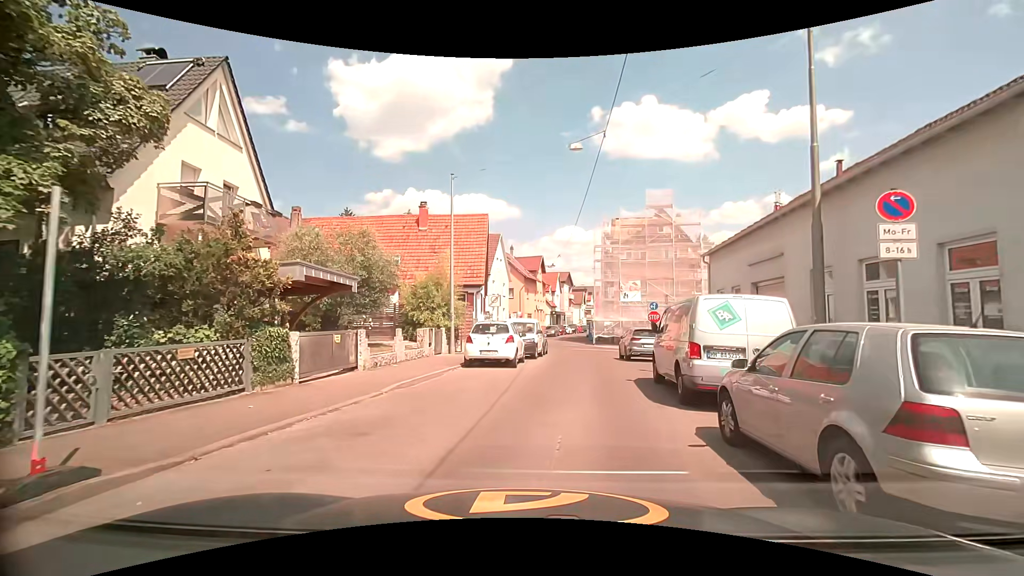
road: tertiary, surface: asphalt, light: Day
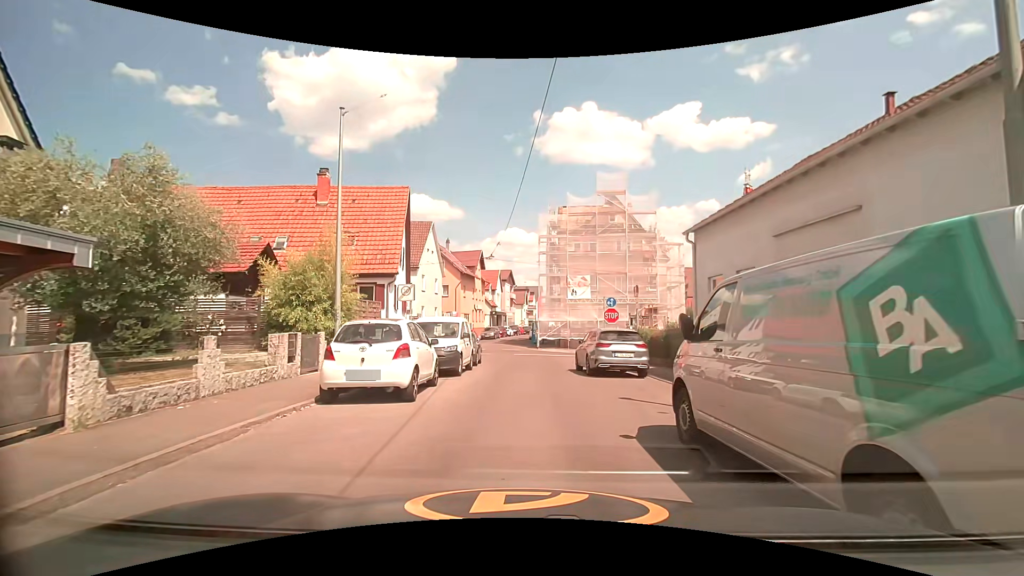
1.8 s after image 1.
(+0.4, +6.8) m; +7°
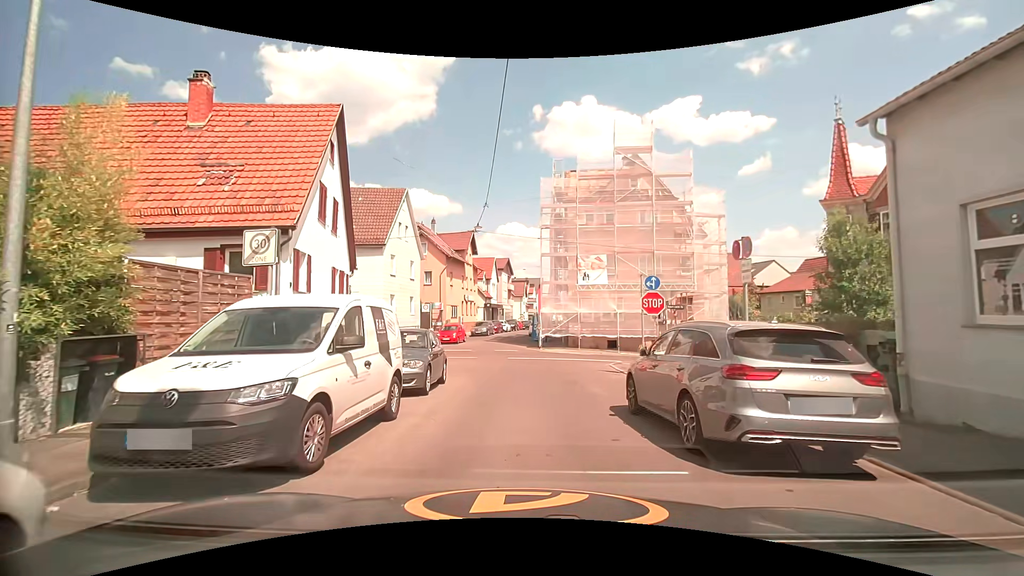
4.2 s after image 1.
(+0.1, +9.8) m; +1°
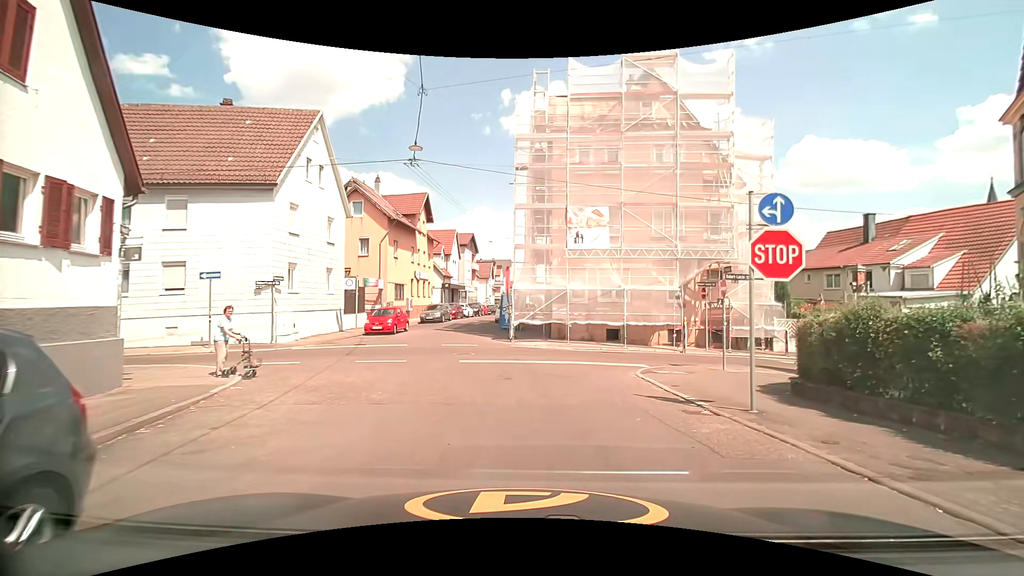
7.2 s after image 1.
(-0.4, +10.8) m; +2°
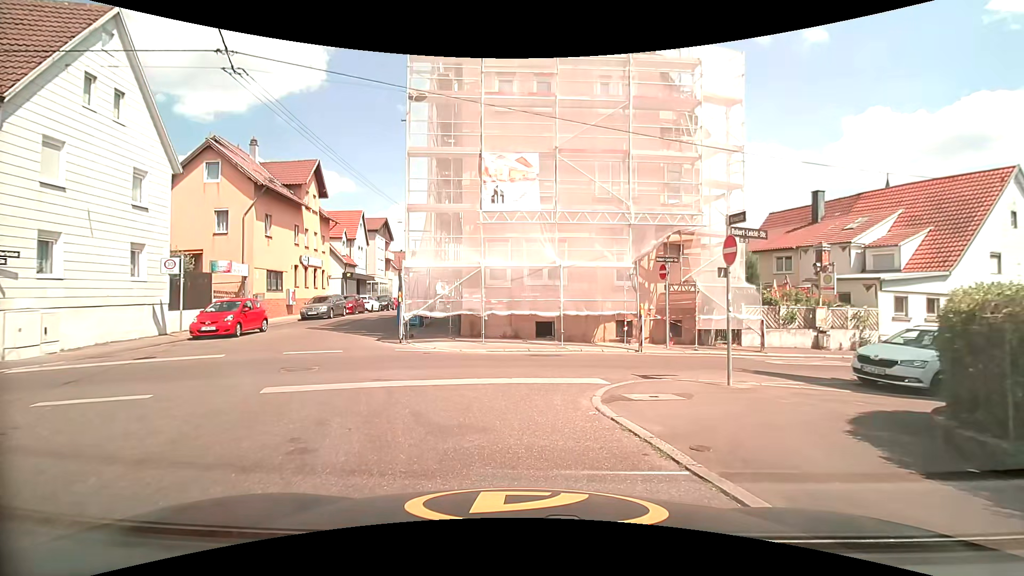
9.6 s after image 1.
(+0.8, +6.8) m; +9°
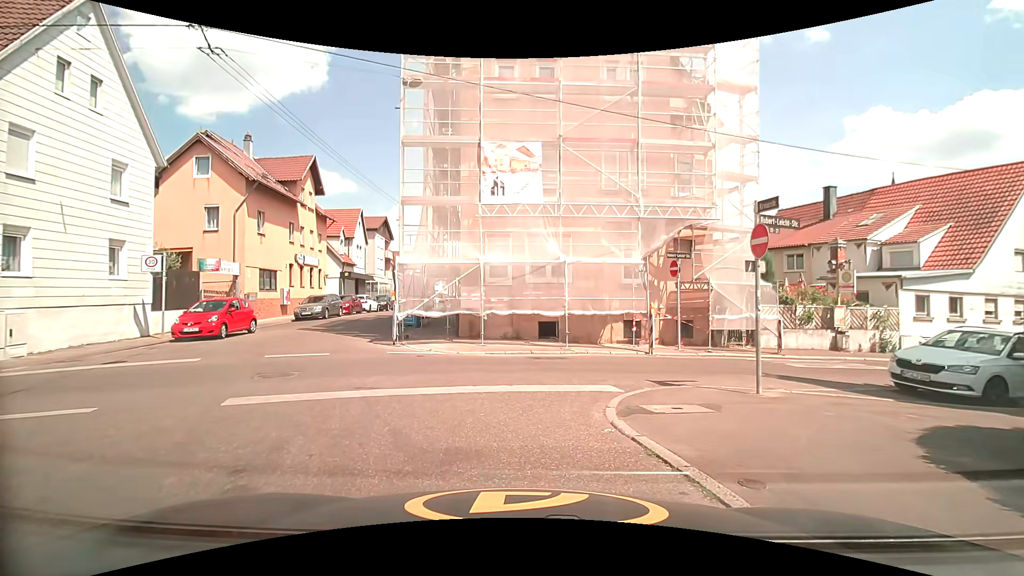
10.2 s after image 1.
(0.0, +1.0) m; -1°
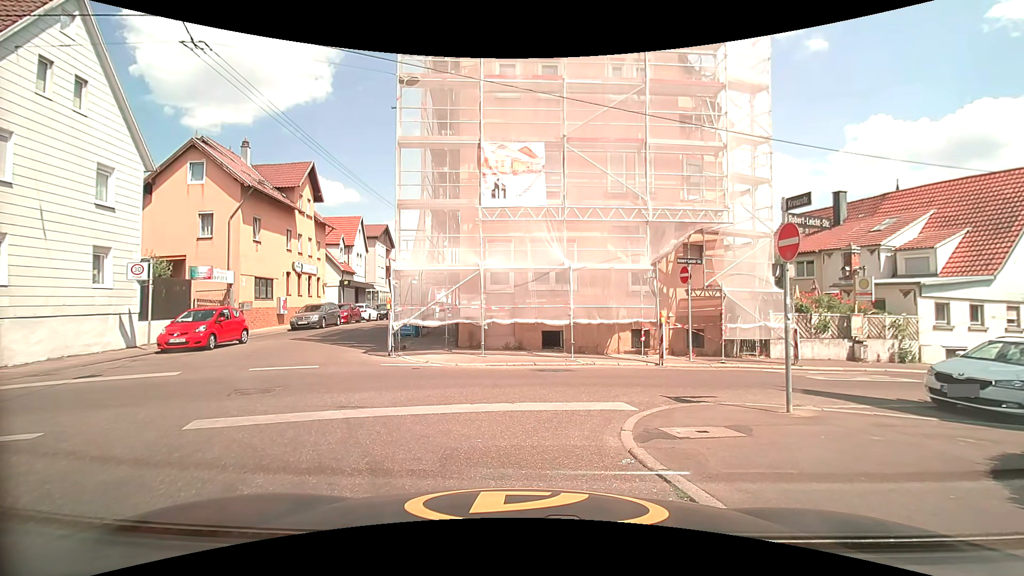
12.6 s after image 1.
(0.0, +0.9) m; 0°
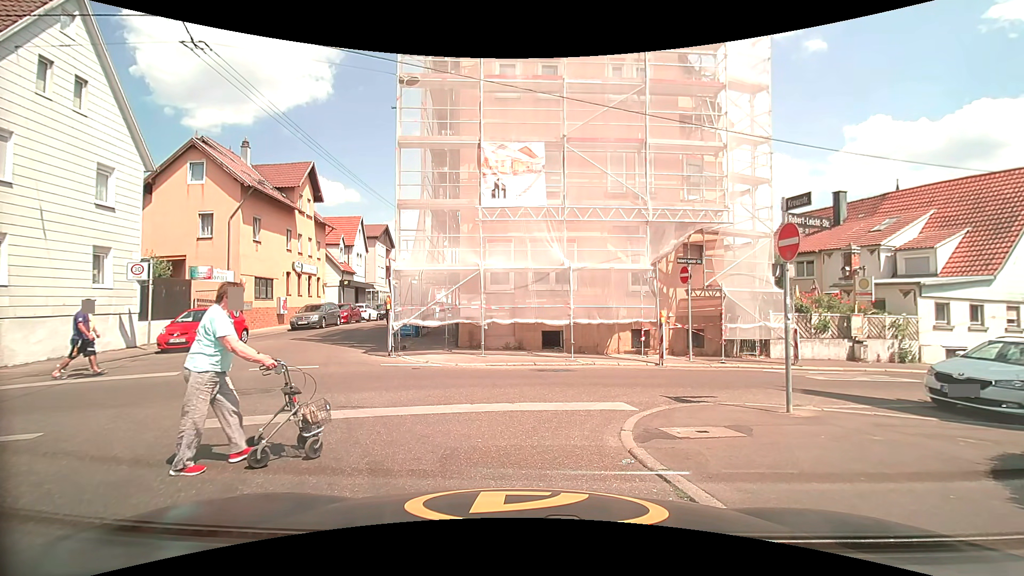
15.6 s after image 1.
(0.0, 0.0) m; 0°
